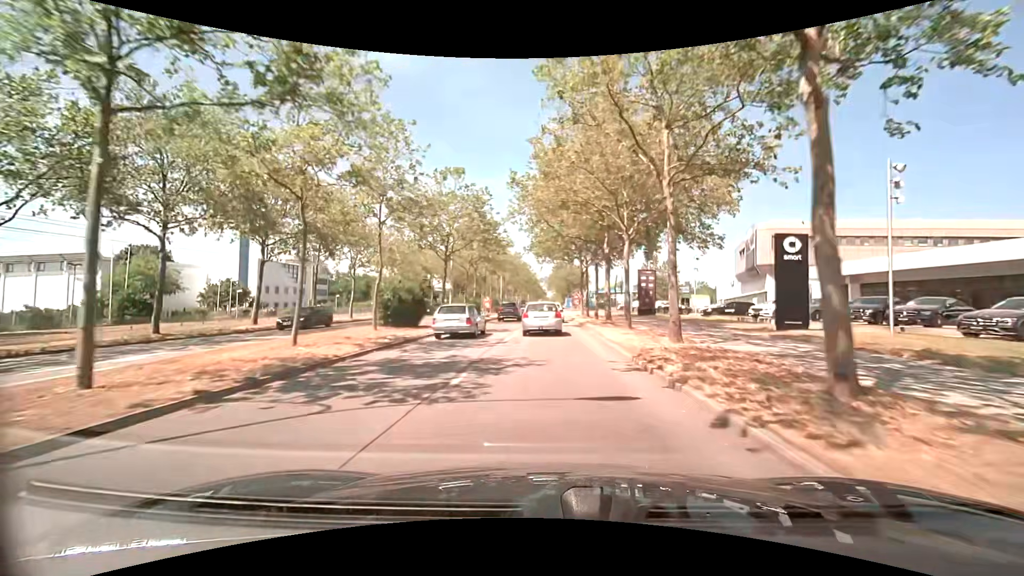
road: primary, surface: asphalt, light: Day
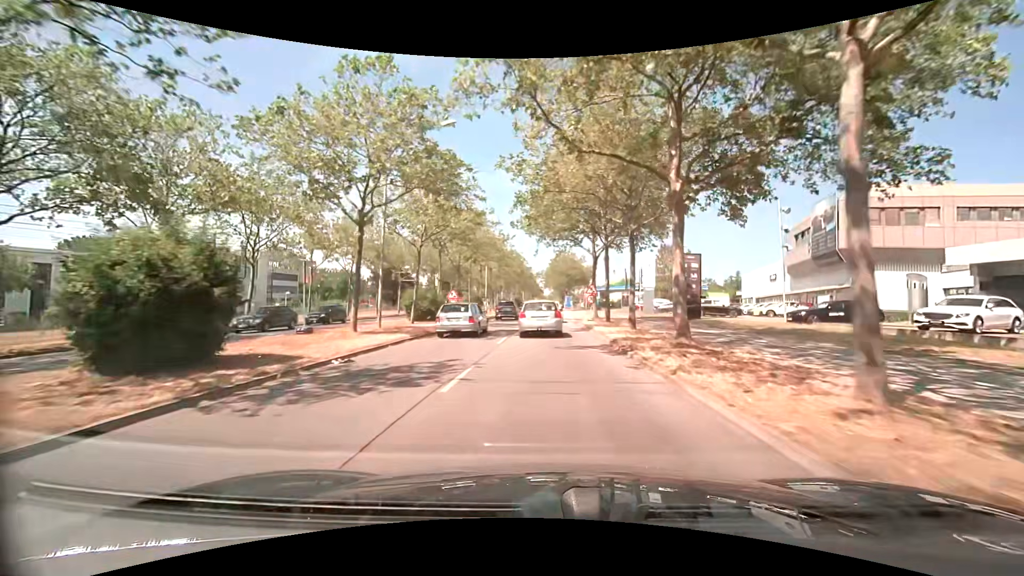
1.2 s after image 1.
(0.0, +16.5) m; 0°
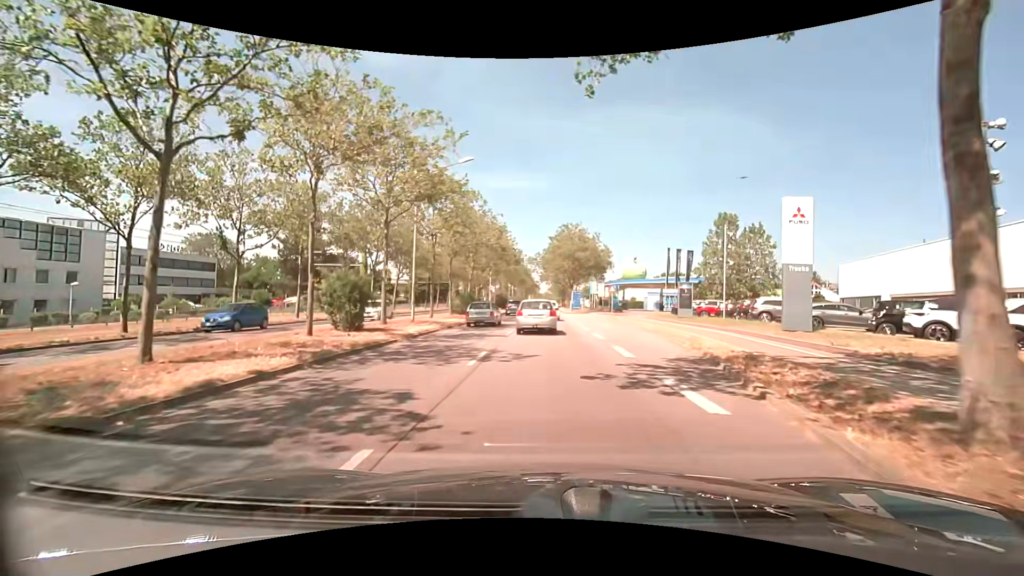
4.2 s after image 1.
(+0.3, +32.7) m; 0°
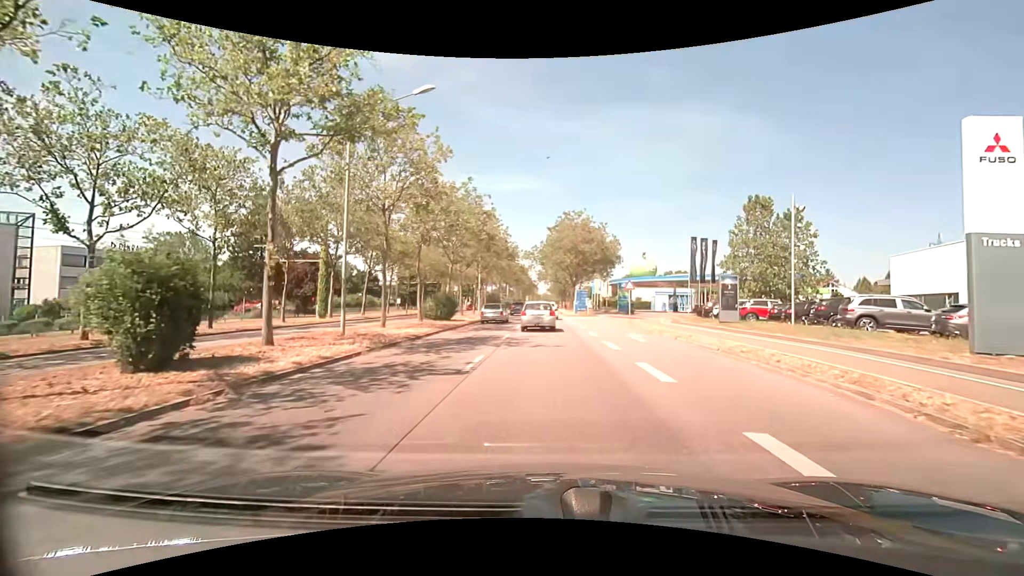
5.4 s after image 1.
(+0.1, +9.9) m; +1°
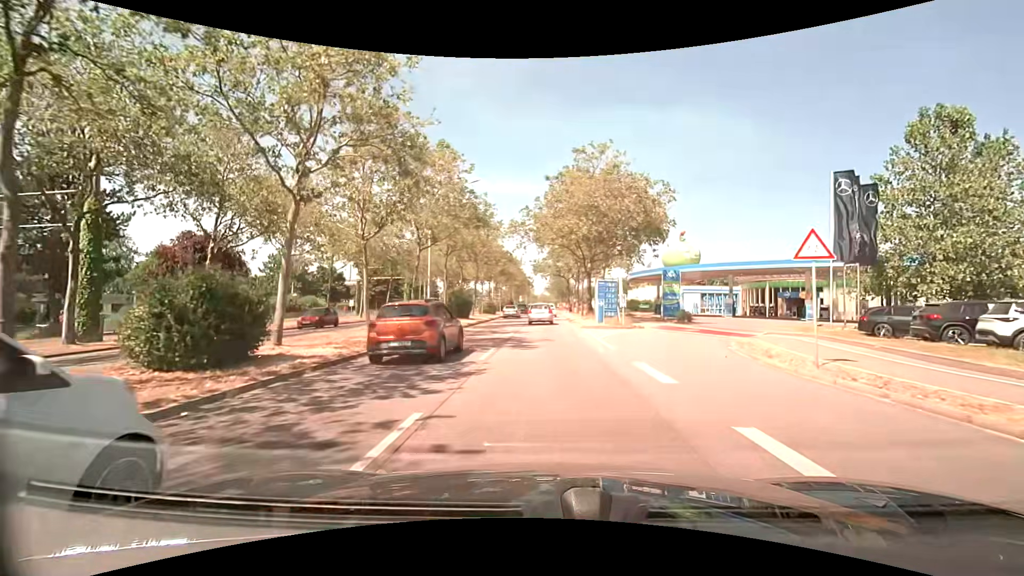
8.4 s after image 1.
(-0.1, +24.6) m; 0°
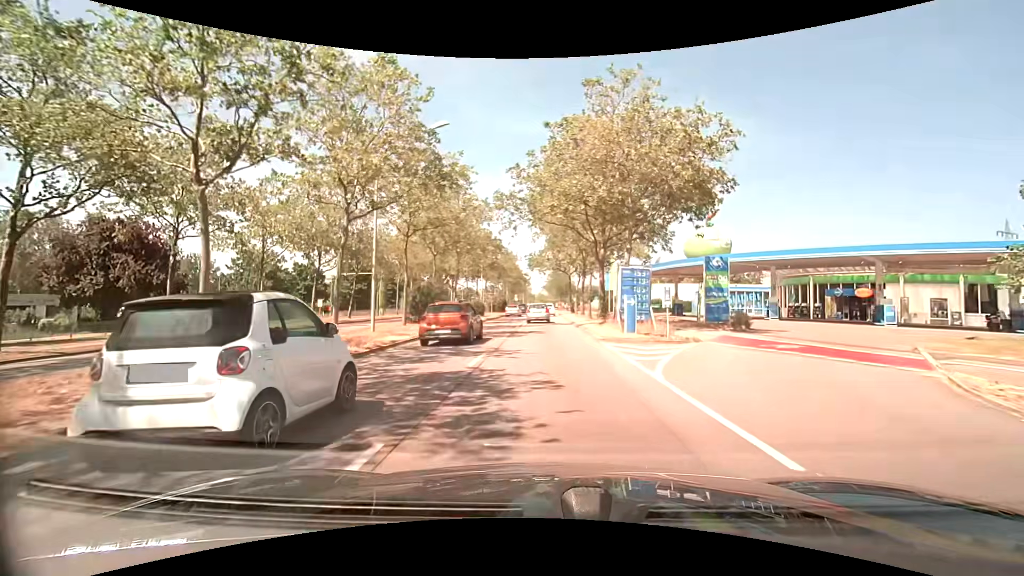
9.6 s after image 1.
(0.0, +10.5) m; 0°
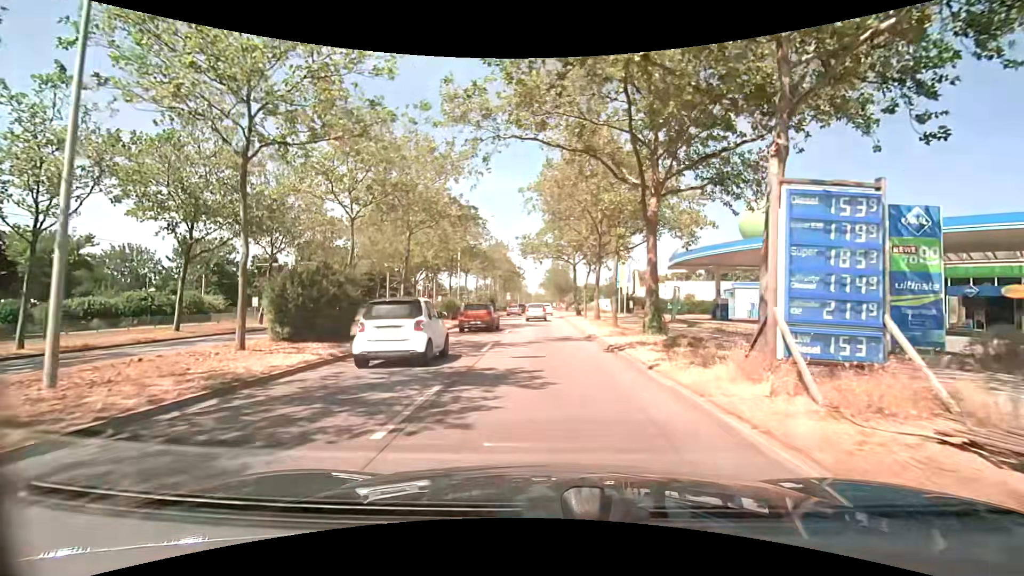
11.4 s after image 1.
(+0.1, +14.9) m; 0°
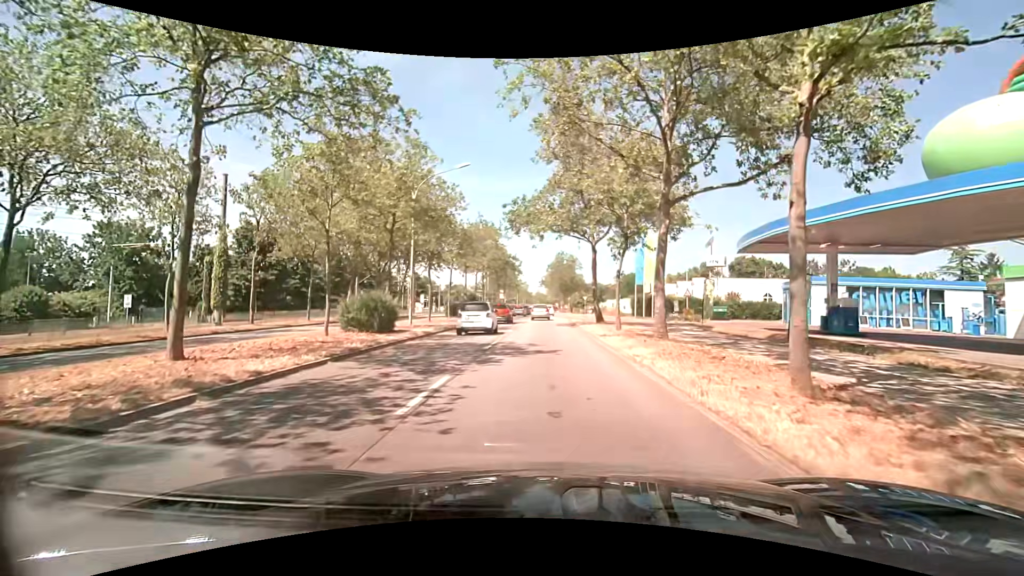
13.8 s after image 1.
(+0.1, +17.0) m; 0°
